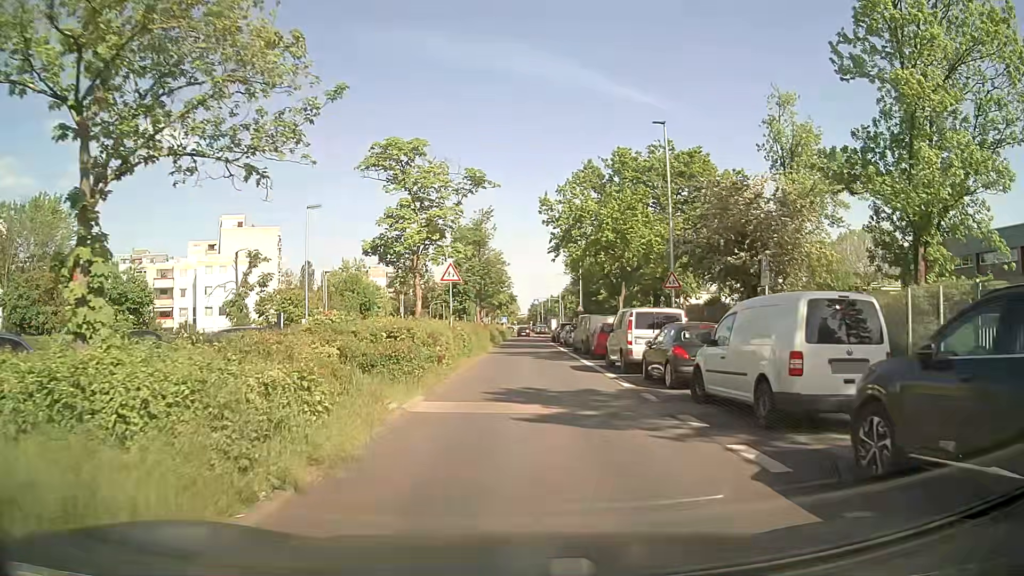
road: unclassified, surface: asphalt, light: Day
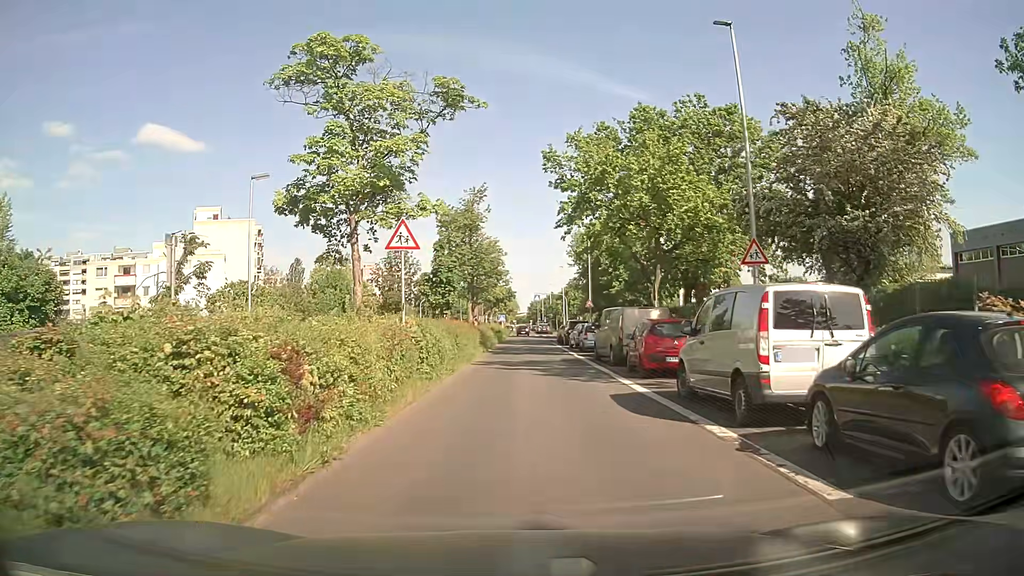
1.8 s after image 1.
(0.0, +10.5) m; -1°
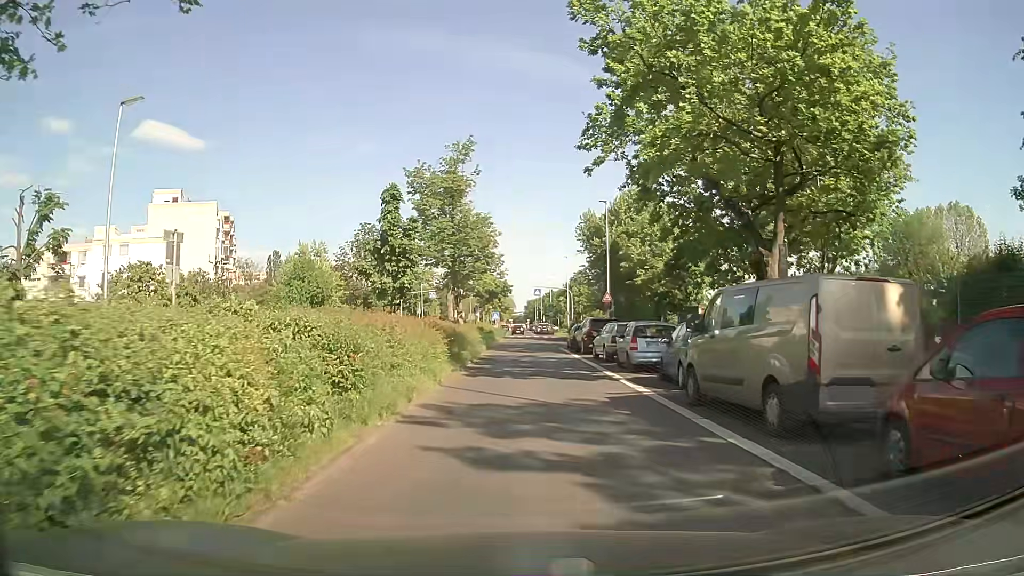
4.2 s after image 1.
(+0.1, +14.6) m; +1°
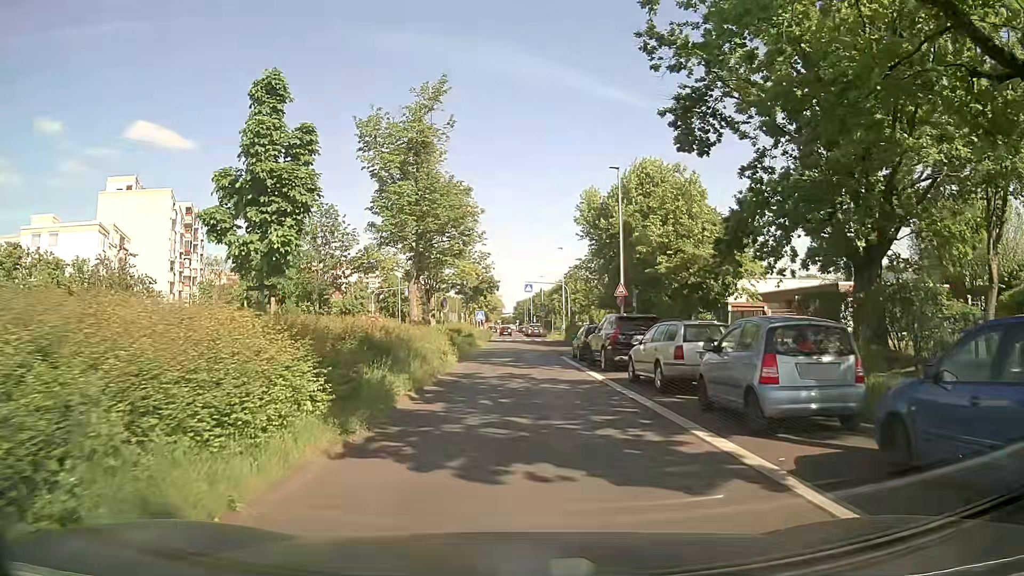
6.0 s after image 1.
(+0.1, +11.3) m; +1°
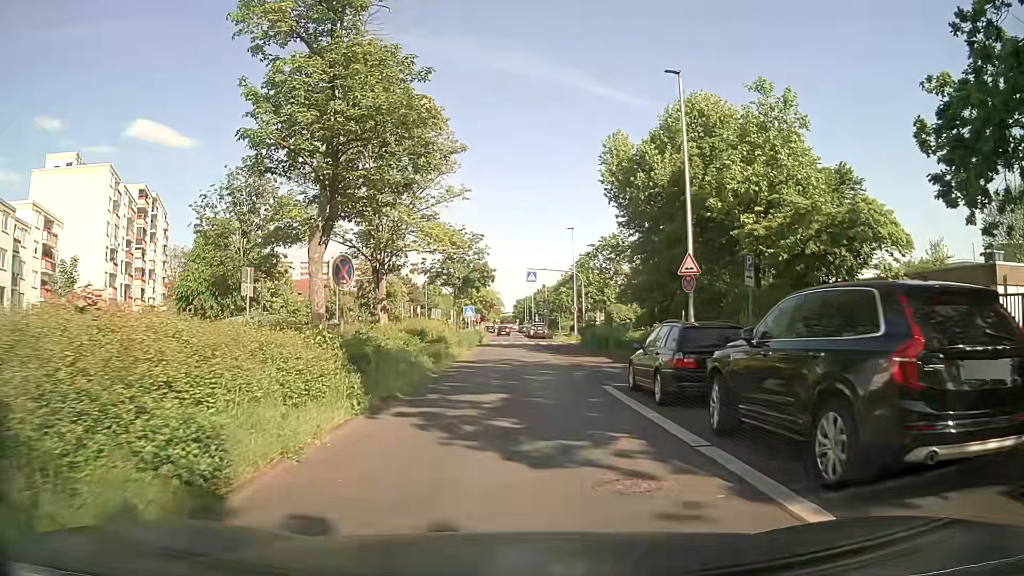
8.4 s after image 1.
(0.0, +15.4) m; 0°
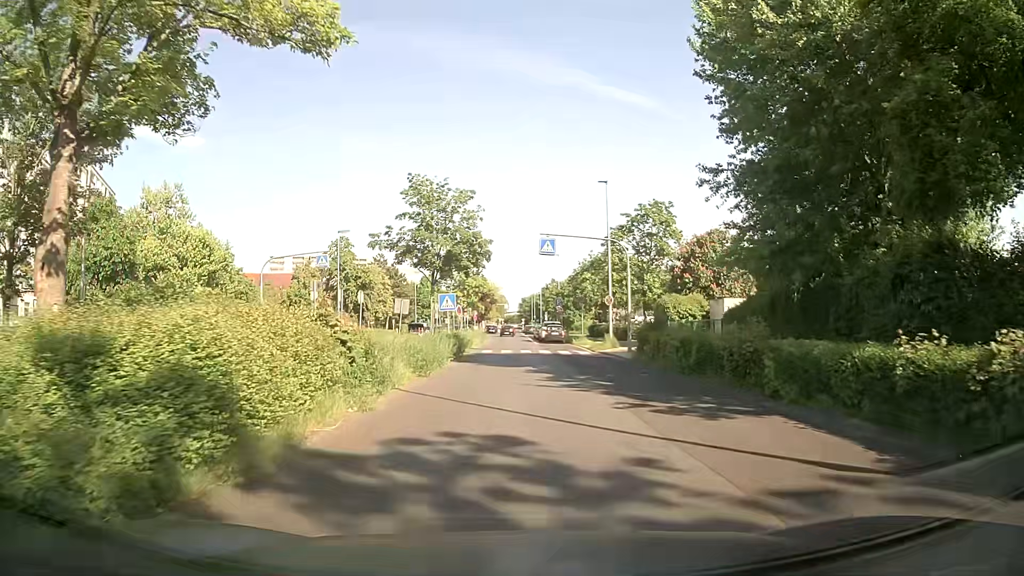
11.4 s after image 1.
(-0.2, +20.2) m; 0°
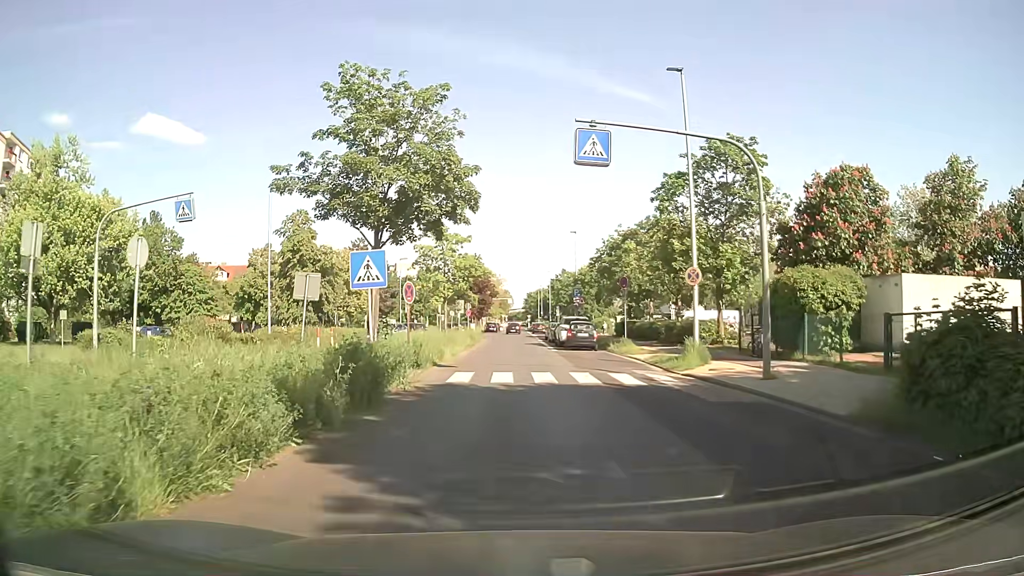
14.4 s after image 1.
(-0.3, +18.7) m; -1°
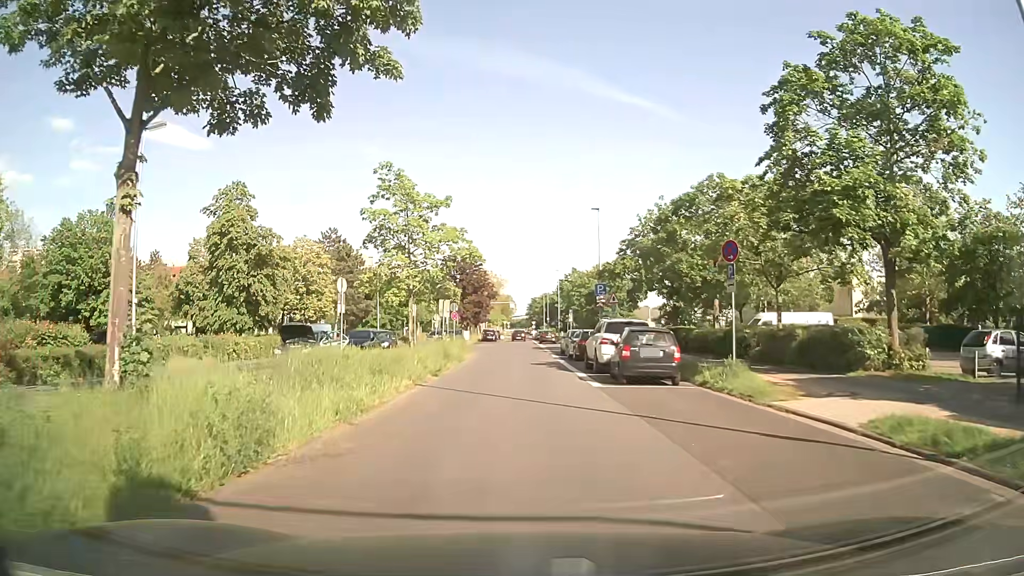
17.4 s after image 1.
(0.0, +17.0) m; 0°
(0, +10) (0, +20) (0, +30) (0, +40) (0, +50) (0, +60) (0, +70) (0, +80) (0, +90) (0, +100) m
